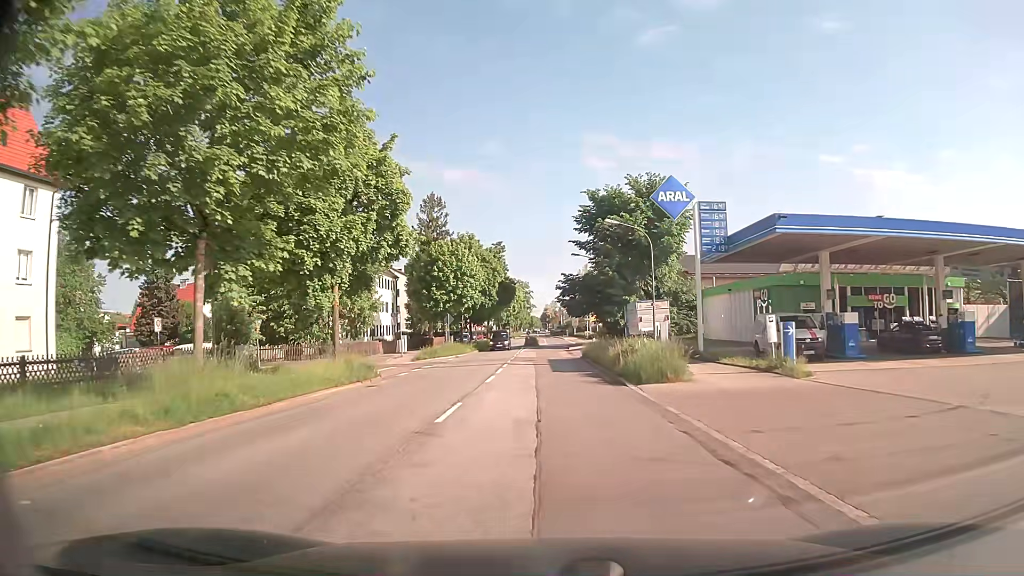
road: secondary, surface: asphalt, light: Day
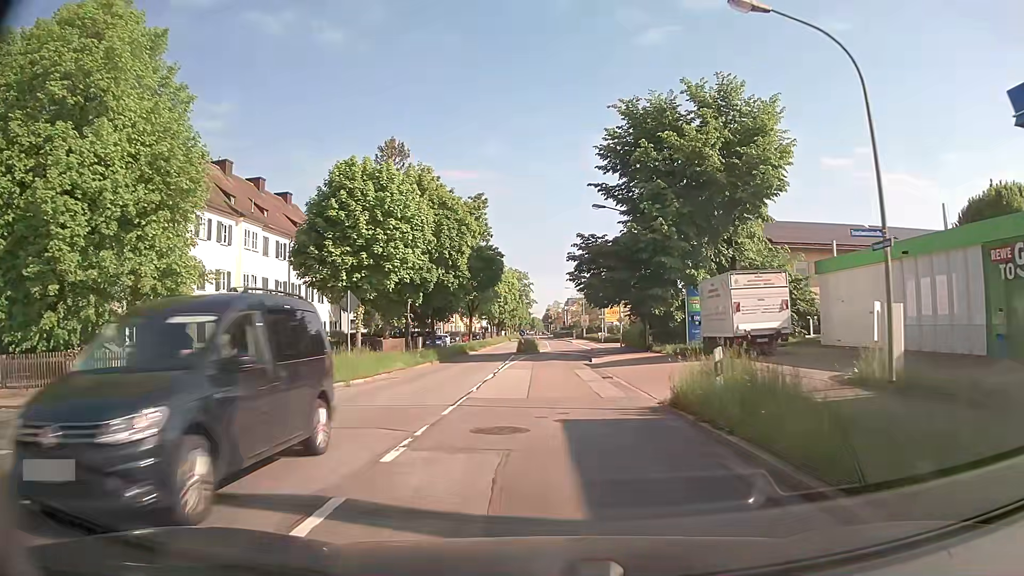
(0.0, +26.0) m; 0°
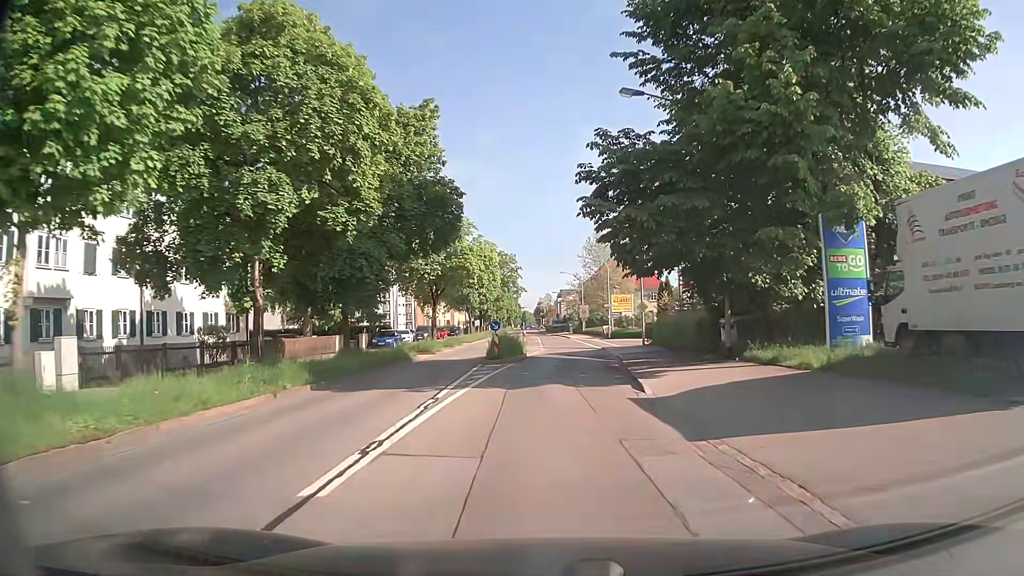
(+0.2, +19.2) m; +2°
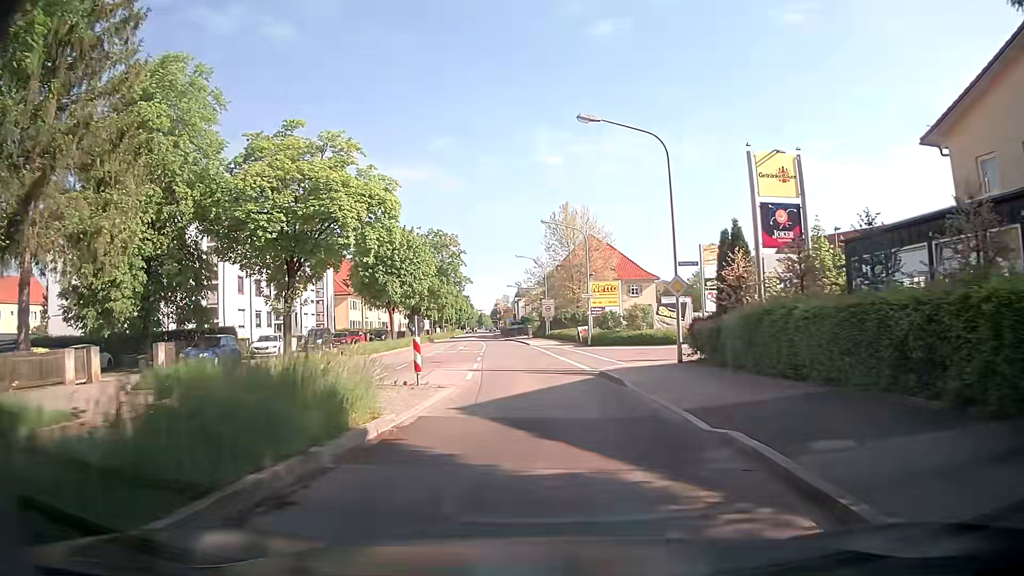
(+0.4, +23.6) m; +2°
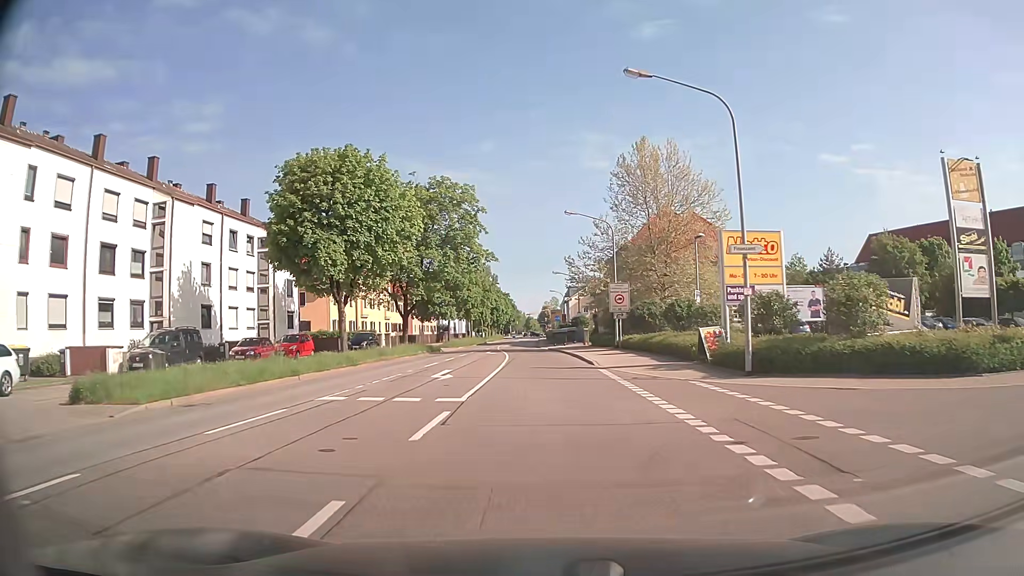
(-0.7, +28.1) m; -4°
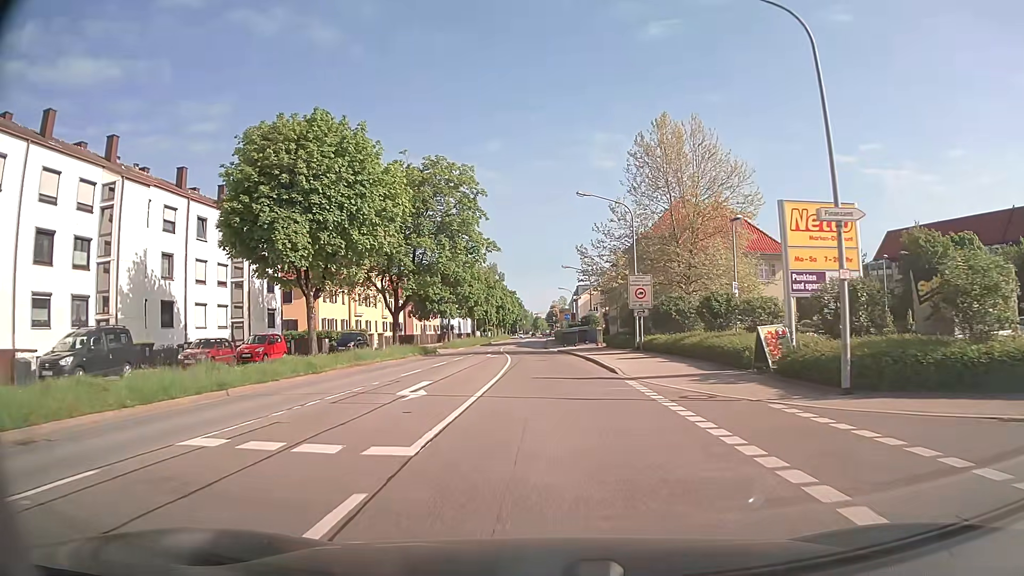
(0.0, +5.9) m; 0°
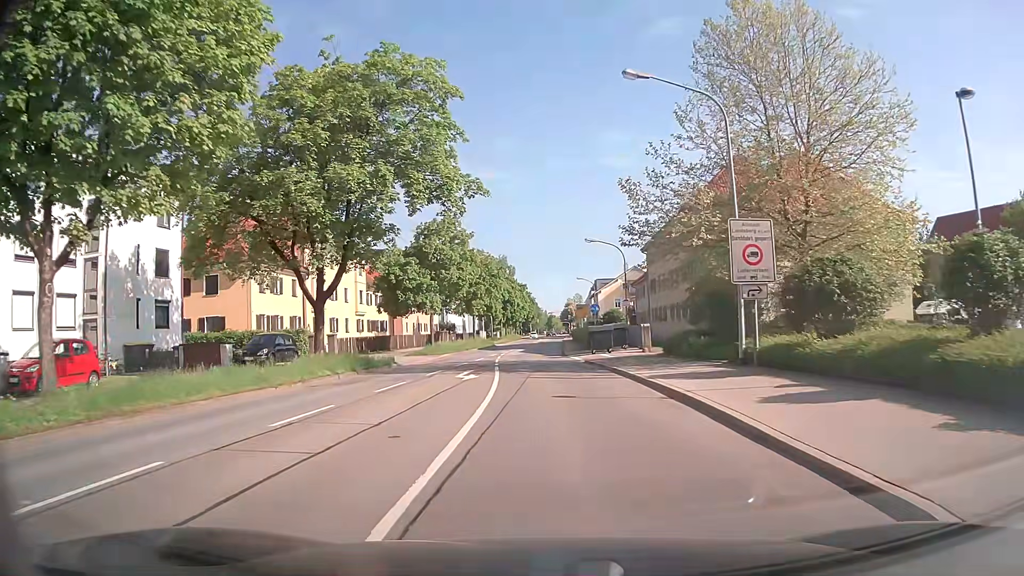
(-0.2, +17.9) m; -1°
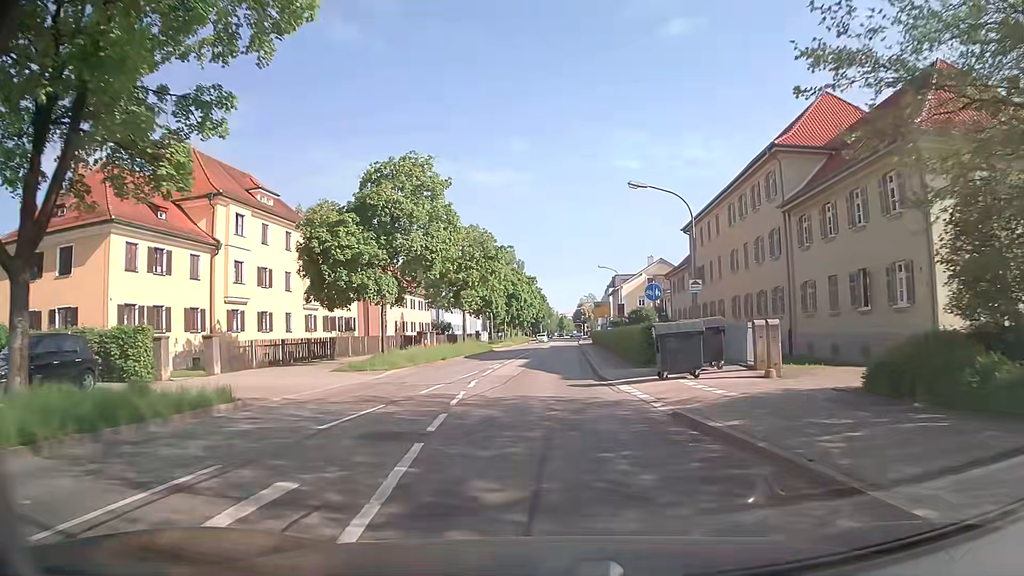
(-0.3, +17.9) m; -1°
